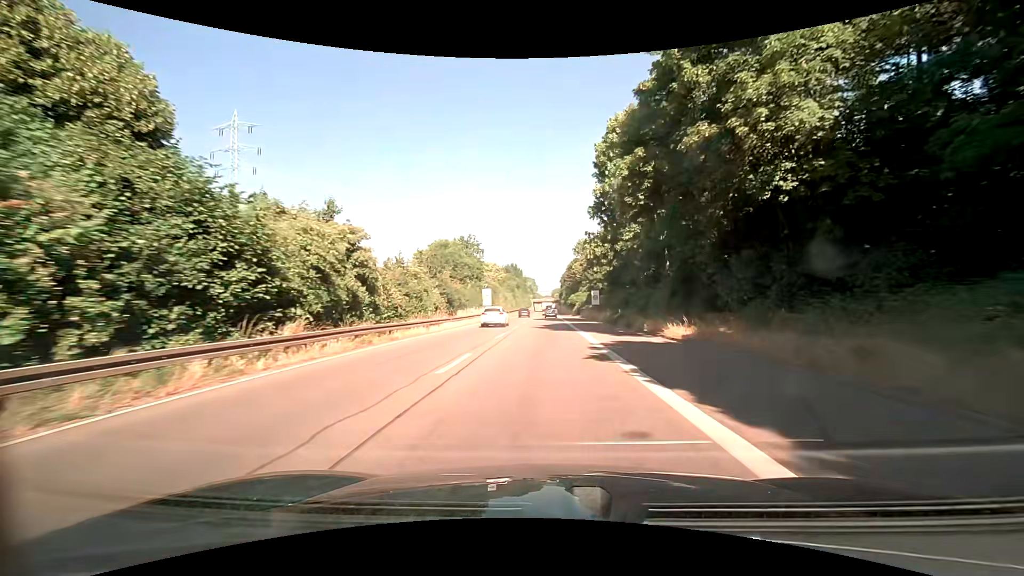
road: trunk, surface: asphalt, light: Day
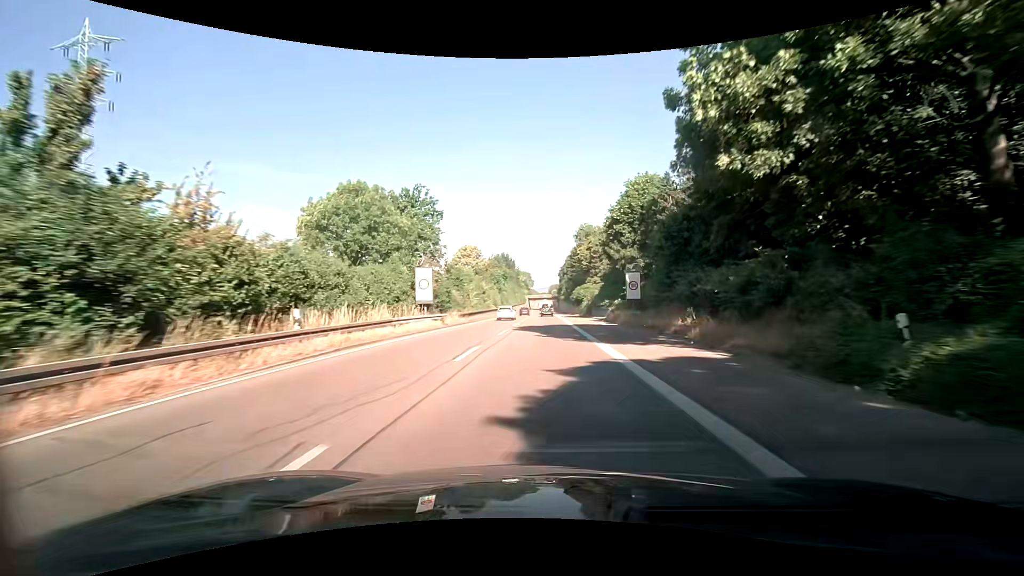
(+0.2, +32.6) m; +1°
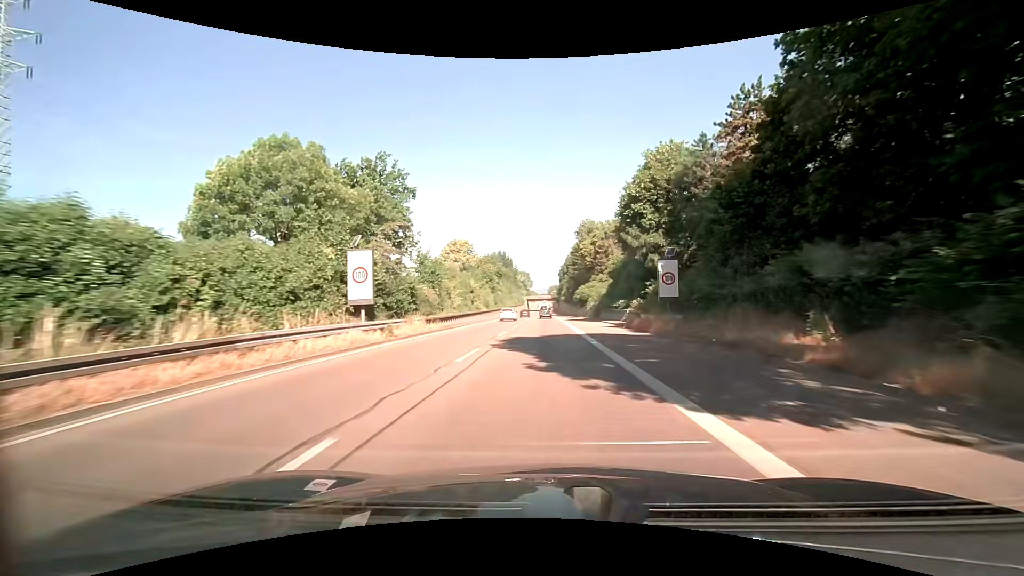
(0.0, +11.2) m; 0°
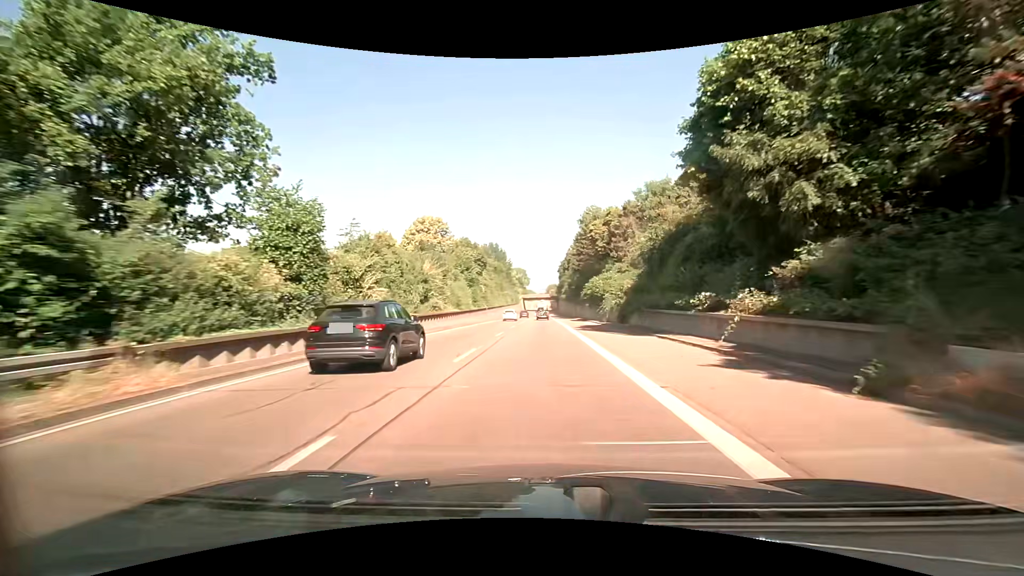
(0.0, +22.7) m; 0°
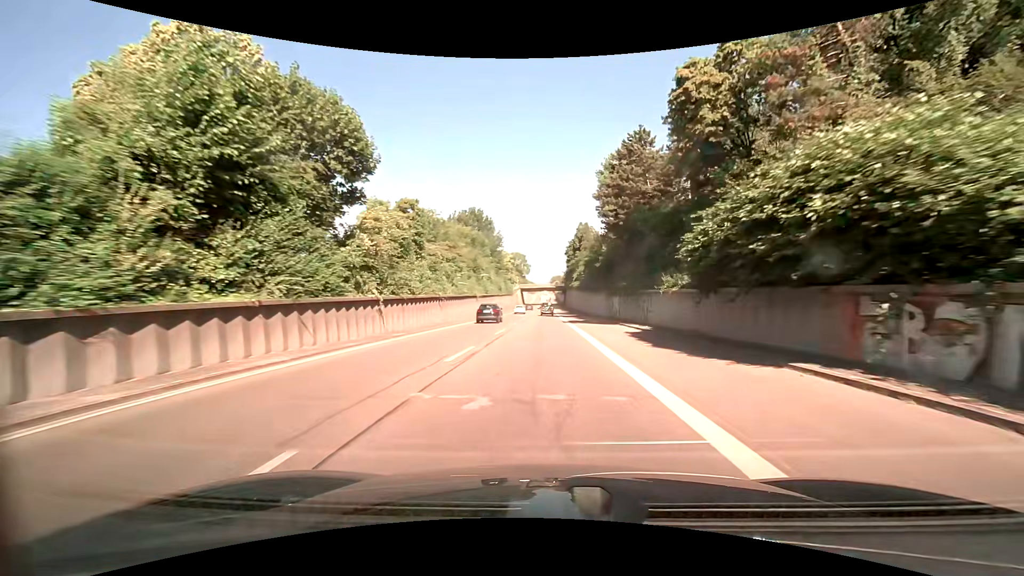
(-0.1, +46.6) m; 0°
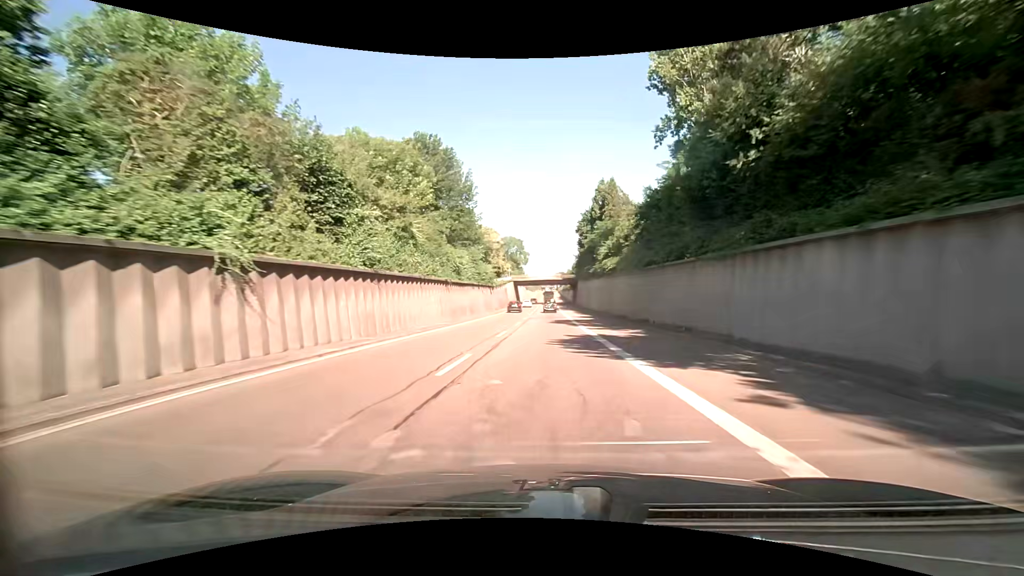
(-0.2, +48.0) m; 0°
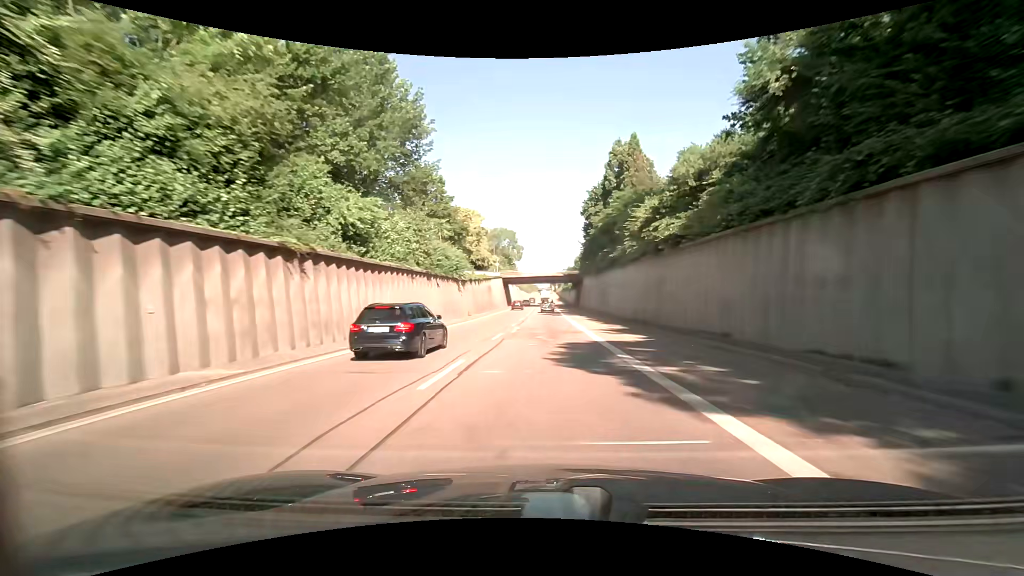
(+0.1, +24.6) m; 0°
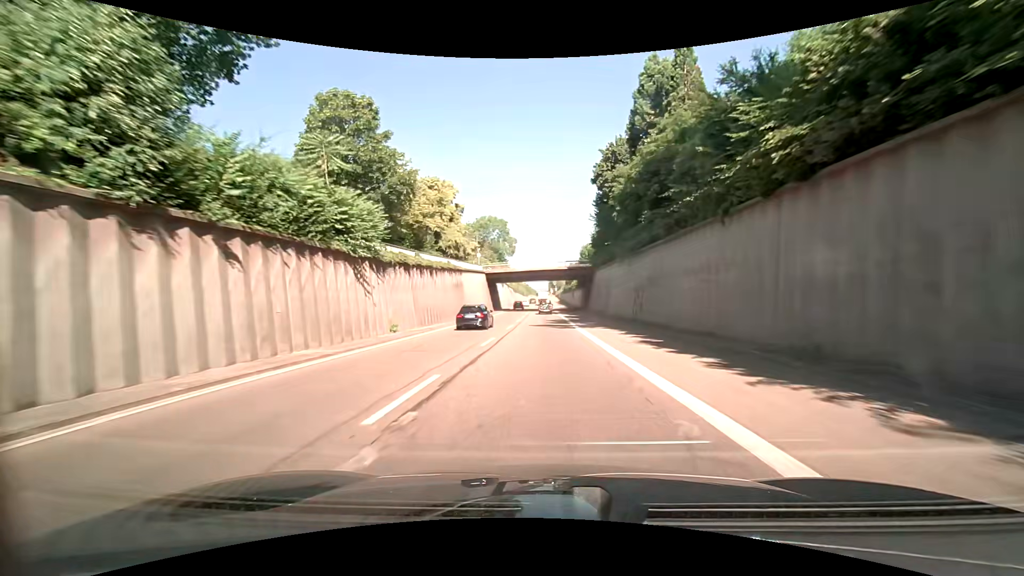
(+0.1, +25.1) m; 0°
(0, +10) (0, +20) (0, +30) (0, +40) (0, +50) (0, +60) (0, +70) (0, +80) (0, +90) (0, +100) m
